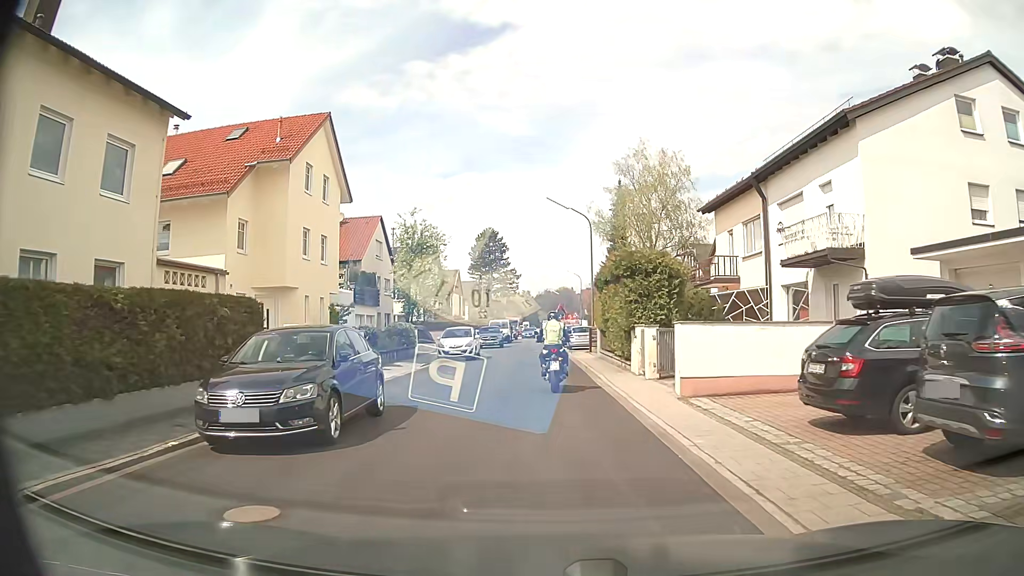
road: residential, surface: asphalt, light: Day
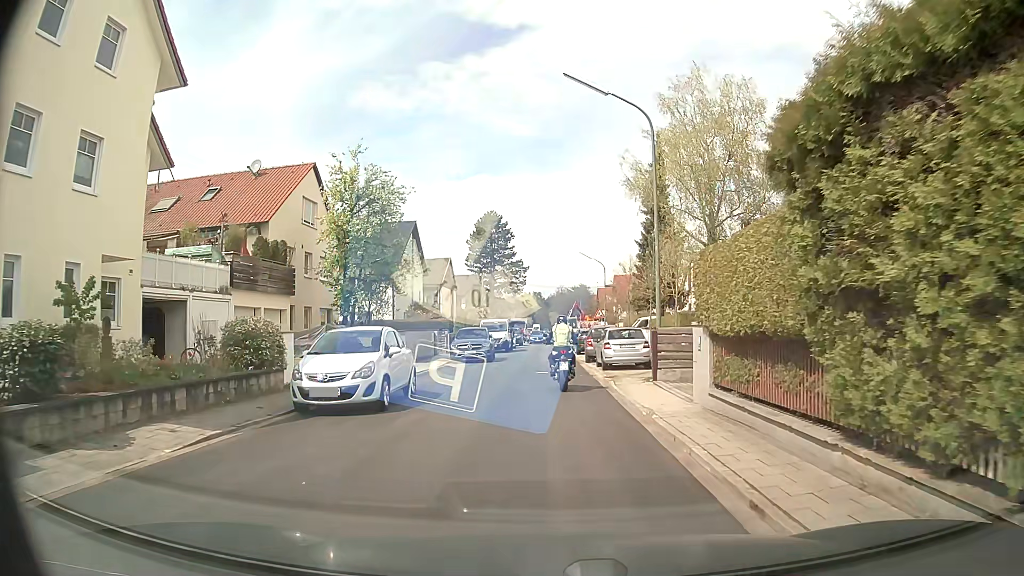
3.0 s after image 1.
(-0.3, +18.1) m; -1°
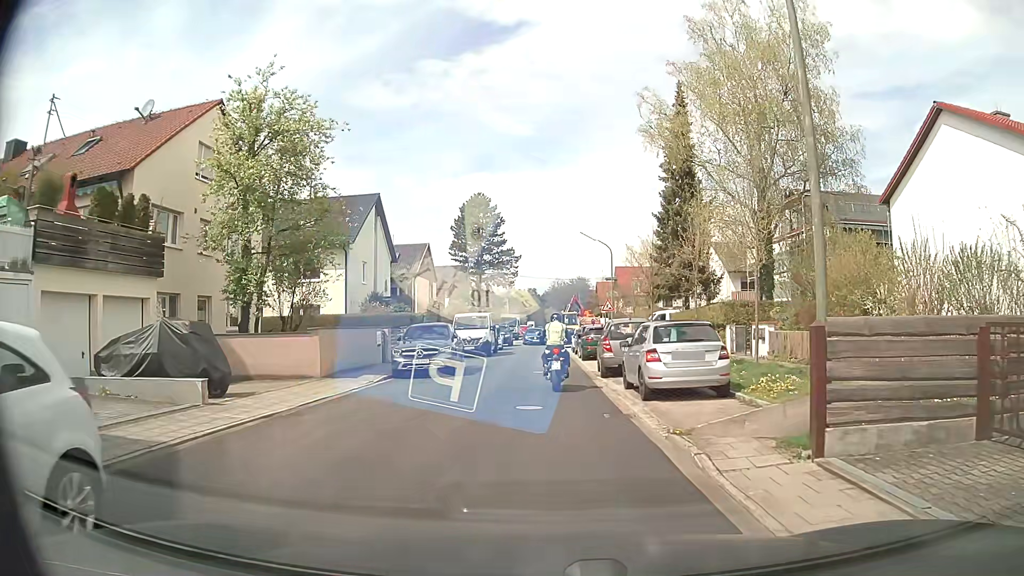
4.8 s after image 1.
(0.0, +10.7) m; +1°
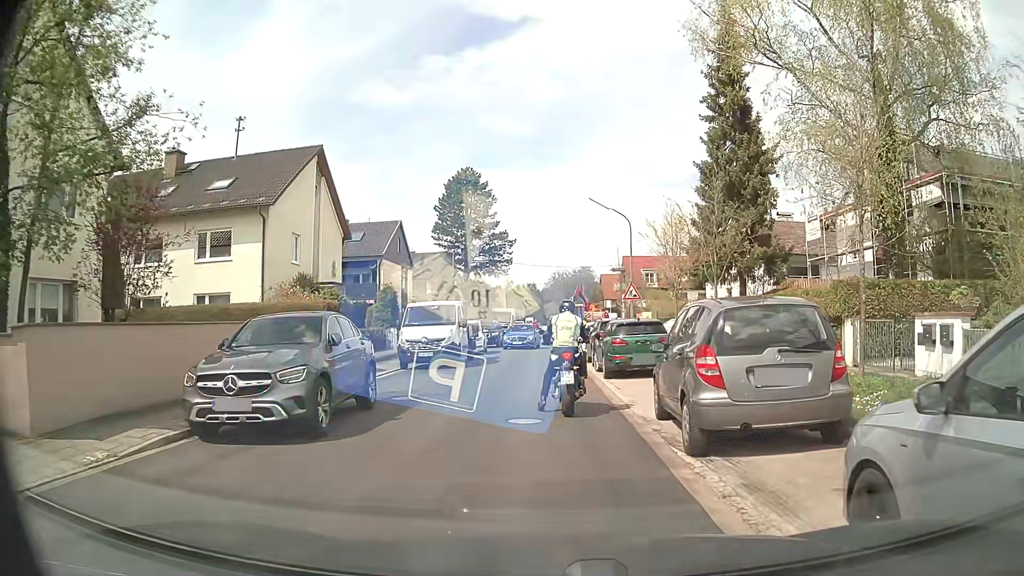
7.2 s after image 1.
(0.0, +11.5) m; +1°
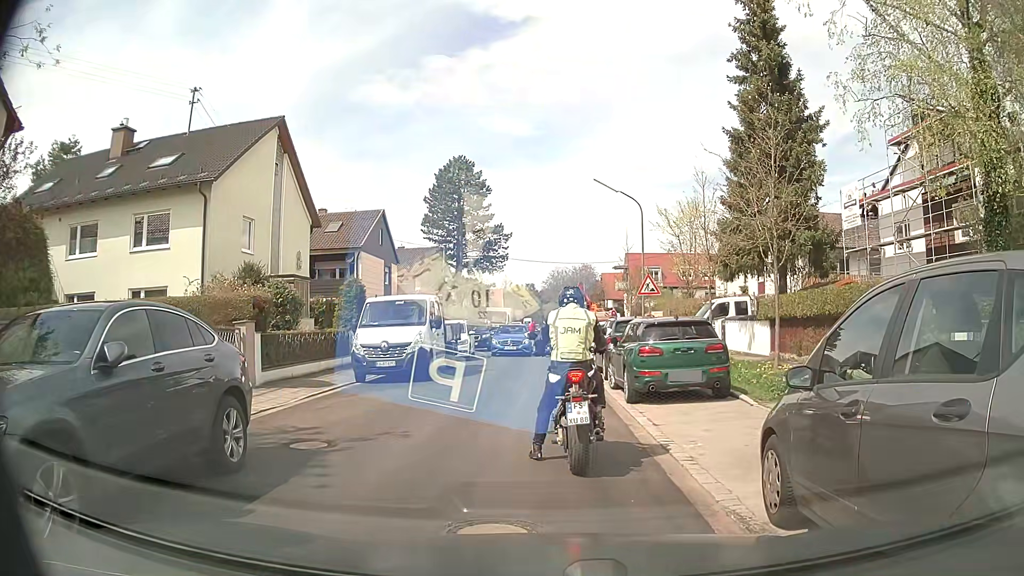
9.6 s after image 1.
(-0.1, +4.8) m; 0°
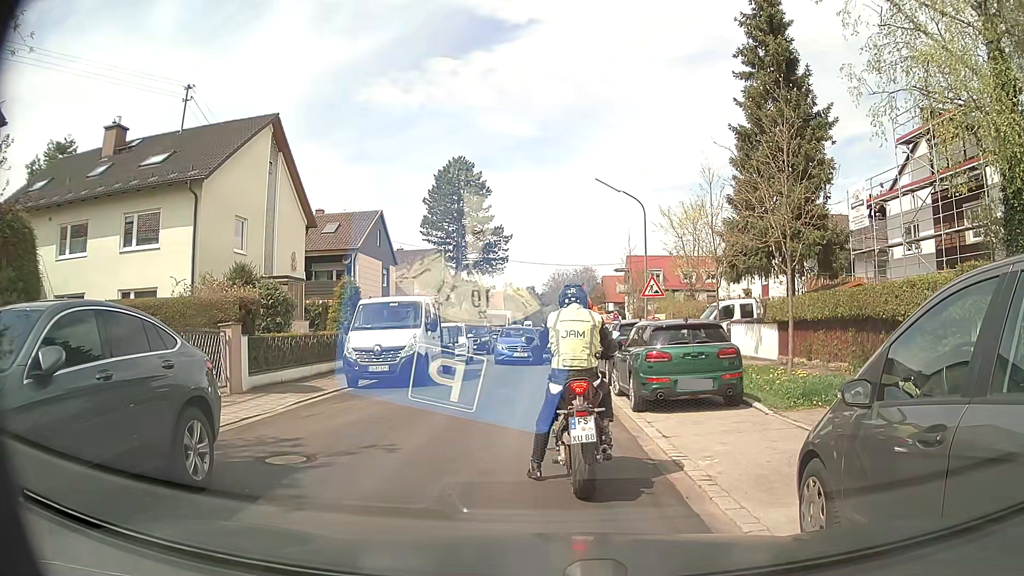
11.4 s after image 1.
(0.0, +0.7) m; 0°
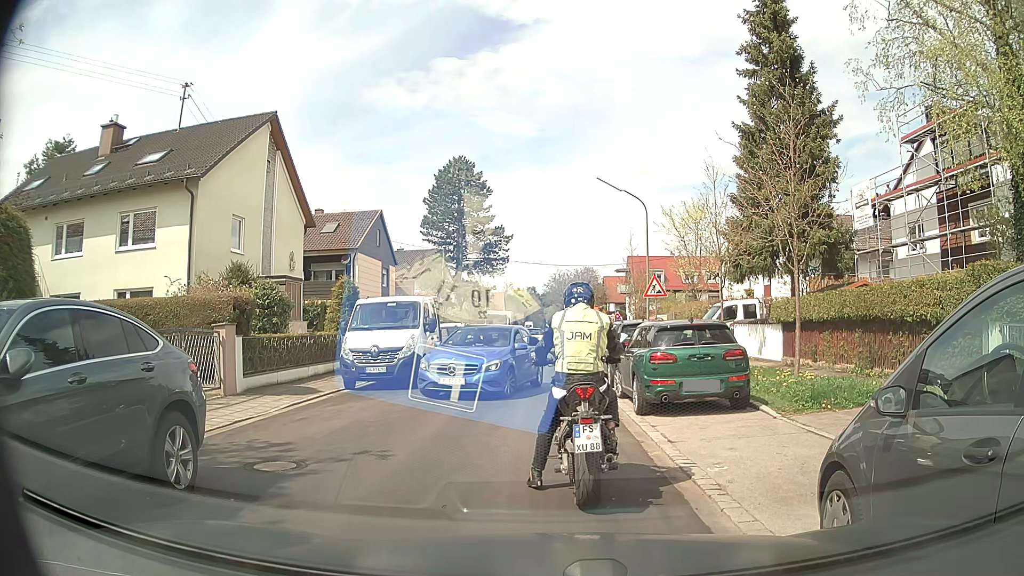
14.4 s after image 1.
(0.0, +0.4) m; 0°
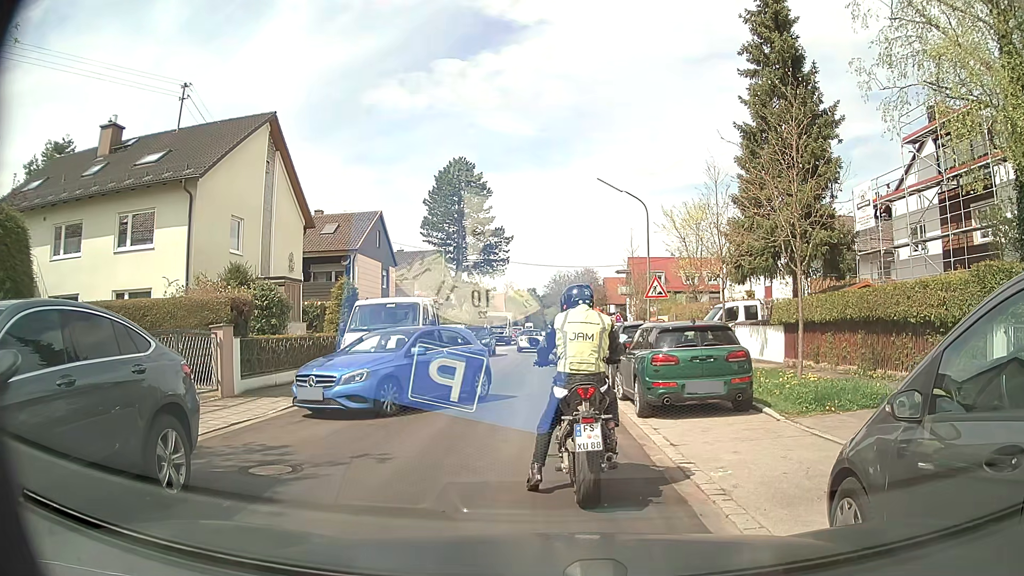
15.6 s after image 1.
(0.0, +0.1) m; 0°
(0, +10) (-1, +20) (-1, +30) (-2, +40) (-2, +50) (-2, +60) (-2, +70) (-2, +80) (-2, +90) (-2, +100) m
